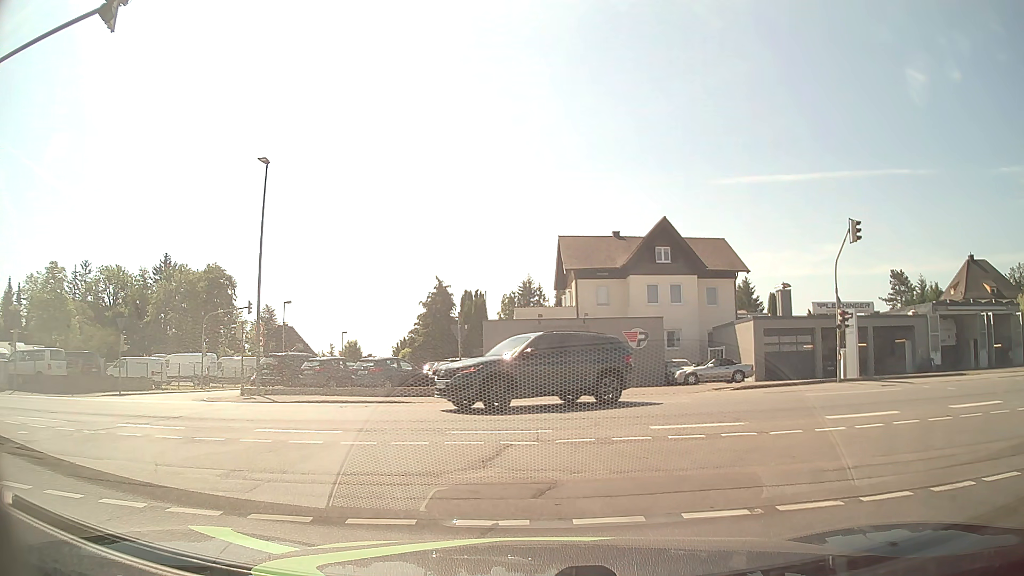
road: residential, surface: asphalt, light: Day
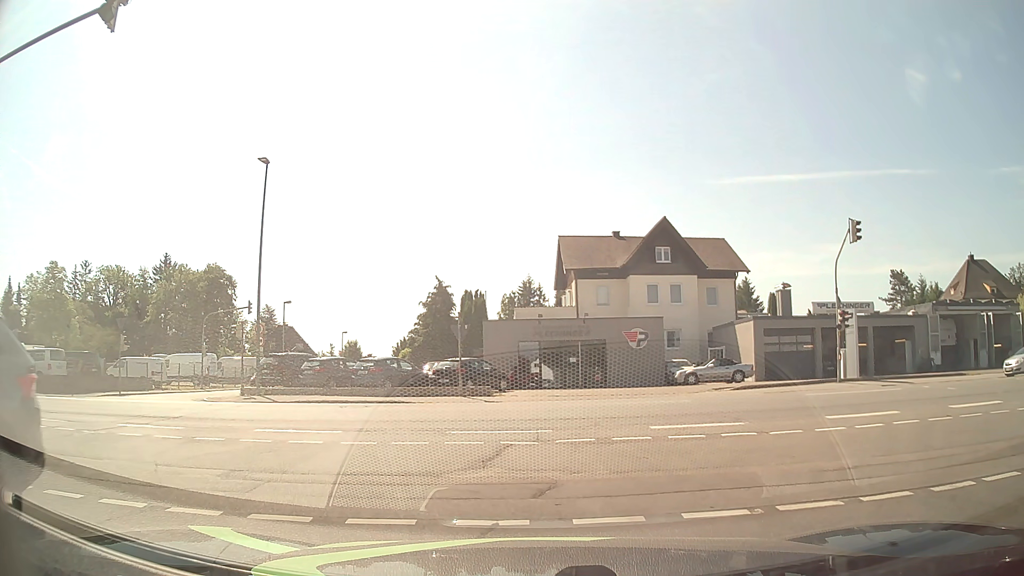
(0.0, 0.0) m; 0°
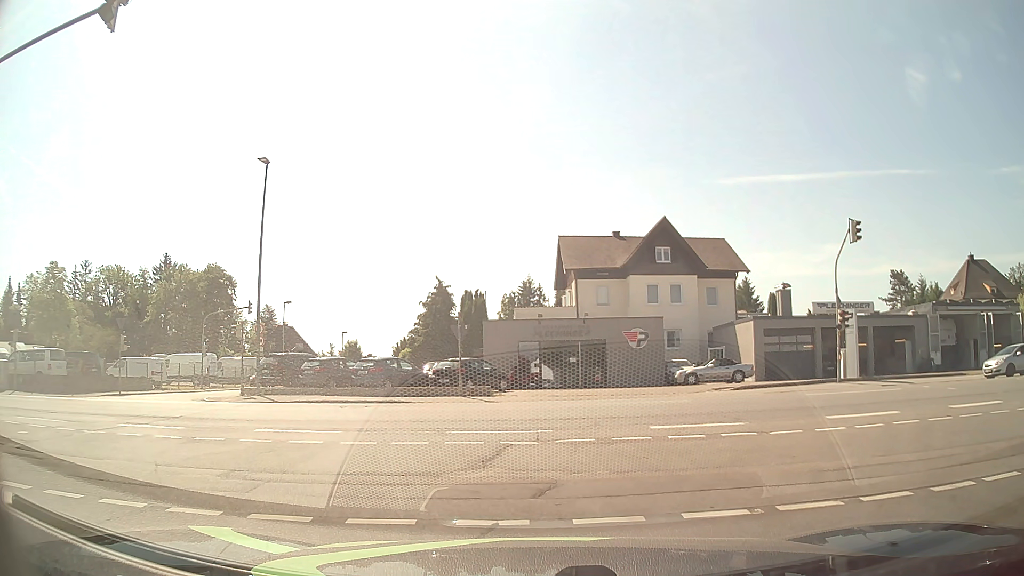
(0.0, 0.0) m; 0°
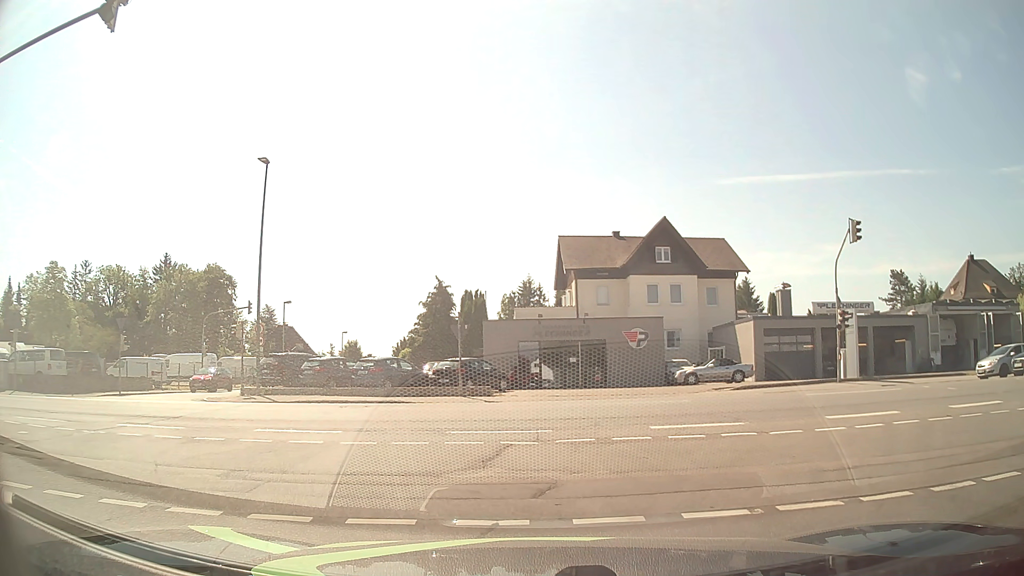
(0.0, 0.0) m; 0°
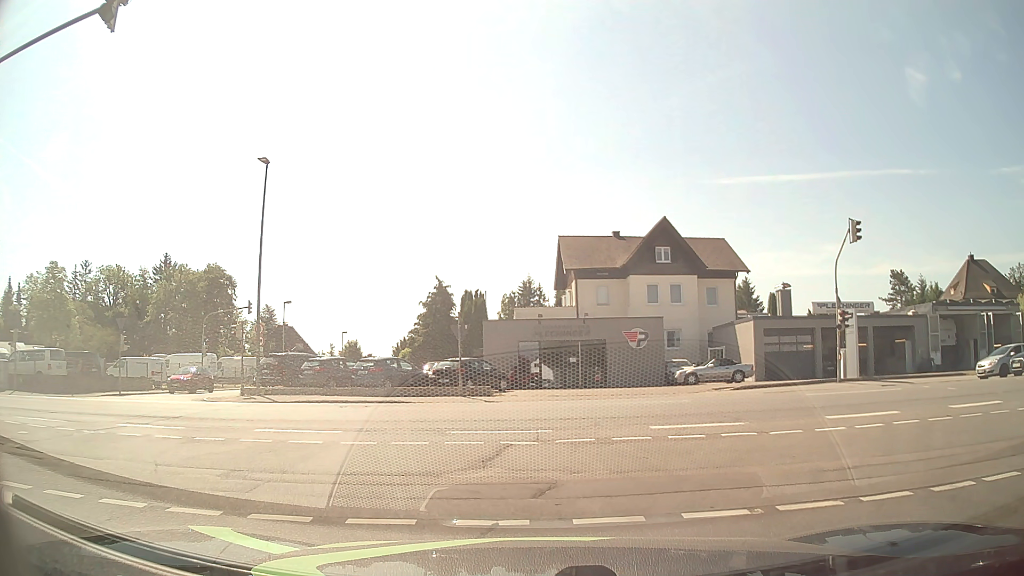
(0.0, 0.0) m; 0°
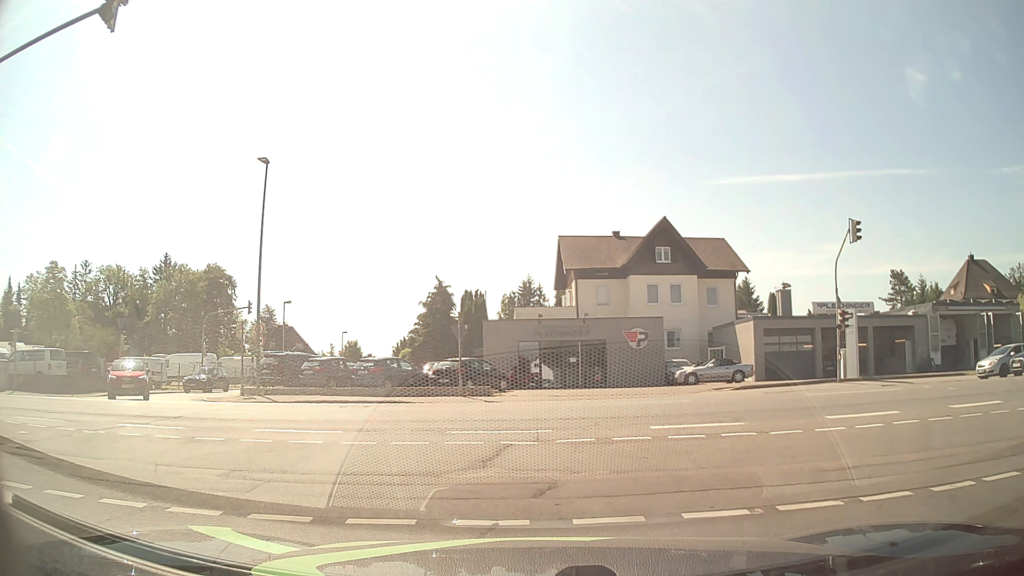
(0.0, 0.0) m; 0°
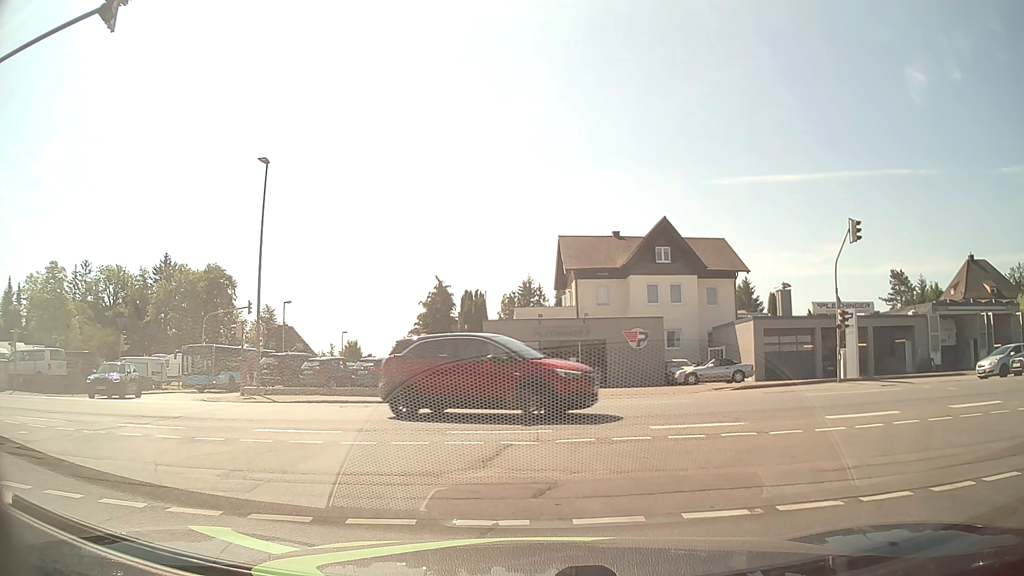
(0.0, 0.0) m; 0°
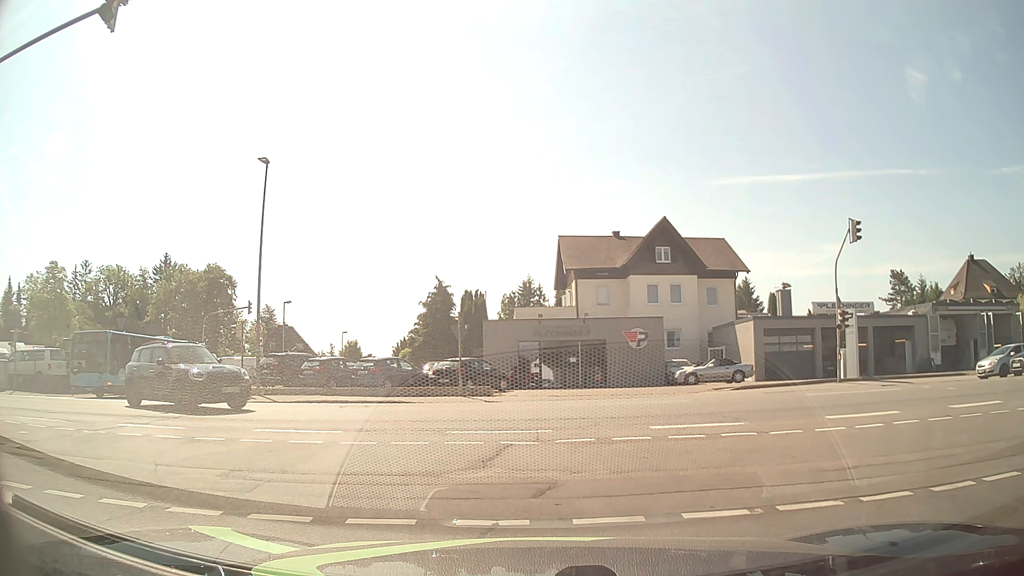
(0.0, 0.0) m; 0°
